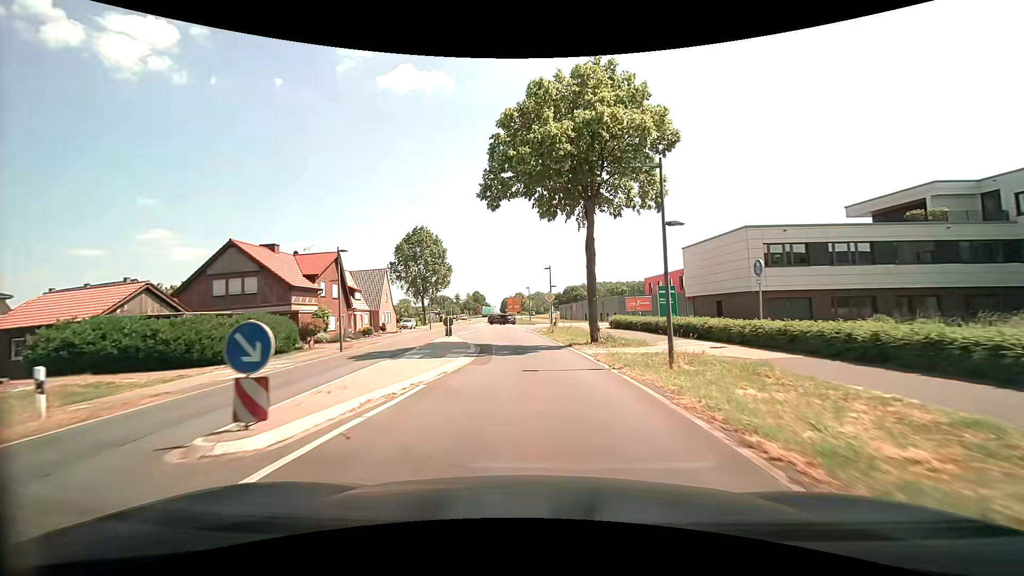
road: secondary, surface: asphalt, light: Day
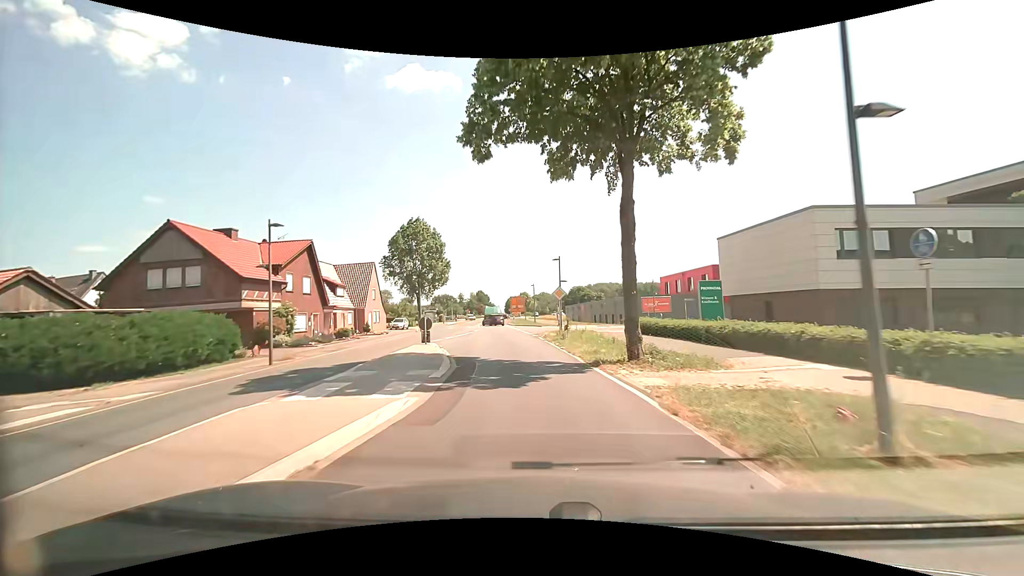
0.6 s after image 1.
(0.0, +7.2) m; -1°
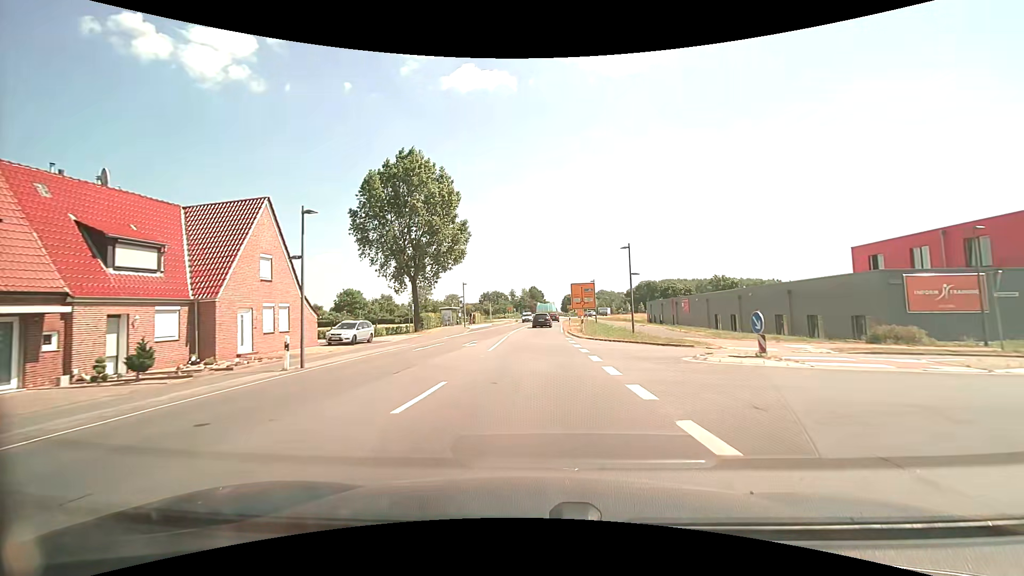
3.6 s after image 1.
(-1.7, +34.7) m; -6°
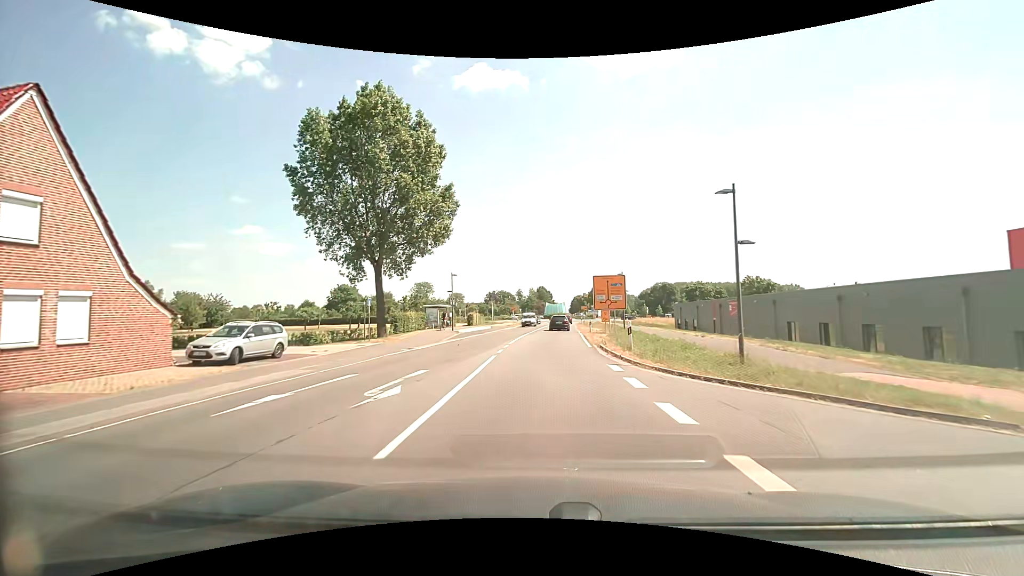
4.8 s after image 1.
(-0.1, +13.4) m; -1°
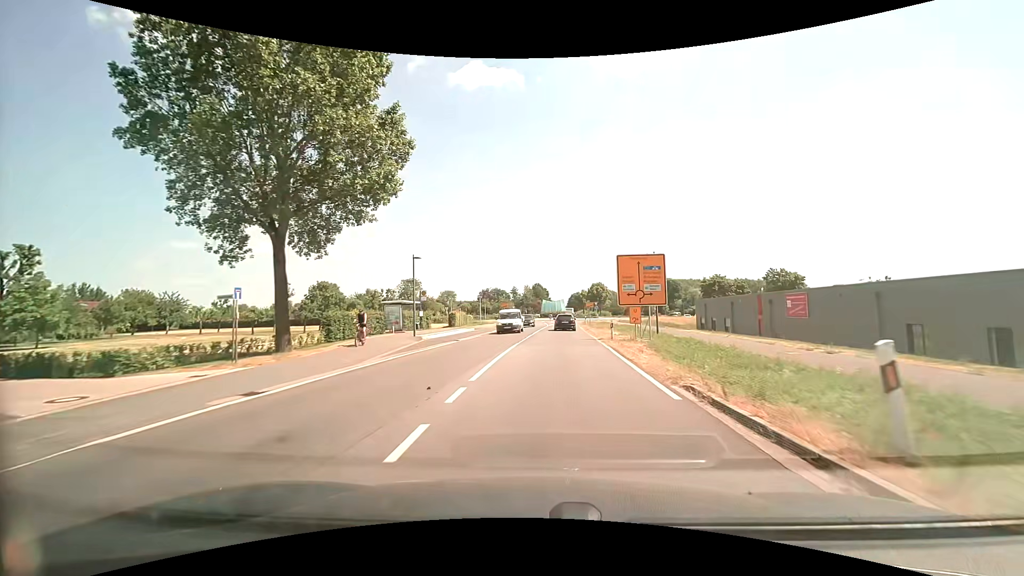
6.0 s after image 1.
(0.0, +13.0) m; 0°
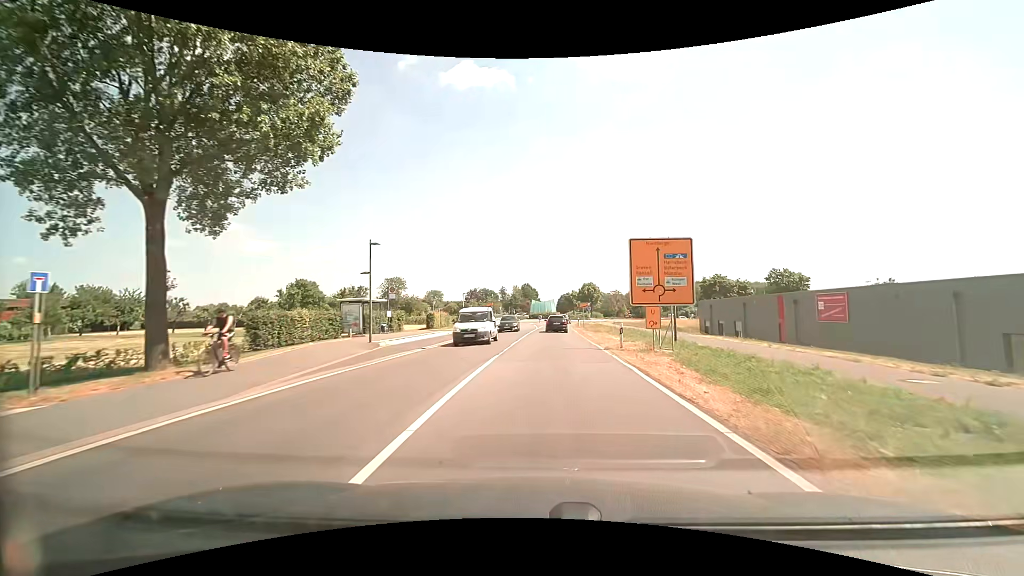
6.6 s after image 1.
(+0.1, +6.4) m; +1°
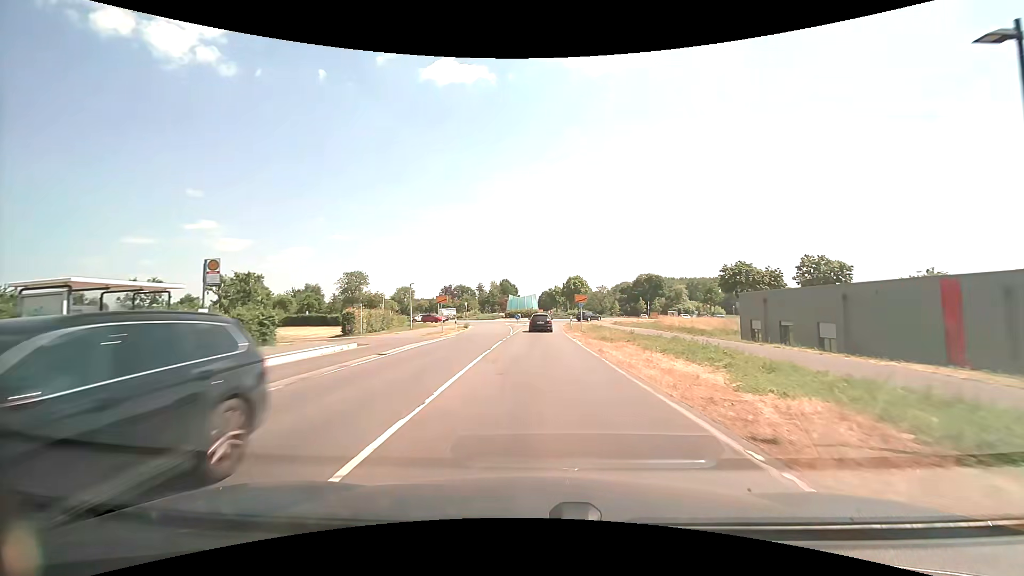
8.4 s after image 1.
(+0.5, +18.8) m; +2°
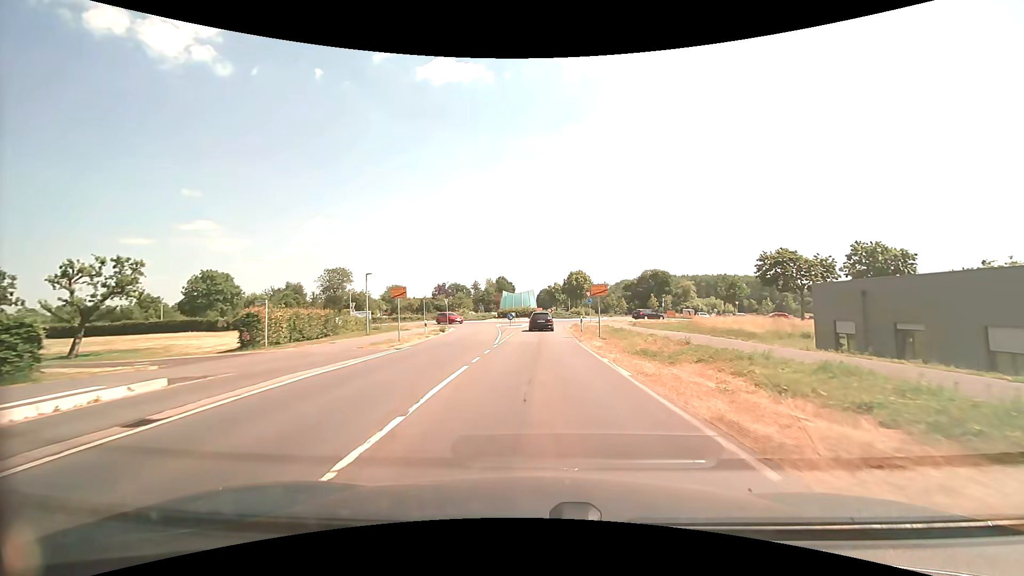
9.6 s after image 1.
(+0.1, +12.1) m; 0°
(0, +10) (0, +20) (0, +30) (+1, +40) (+1, +50) (+3, +60) (+9, +68) (+13, +76) (+11, +86) (+3, +92) m
